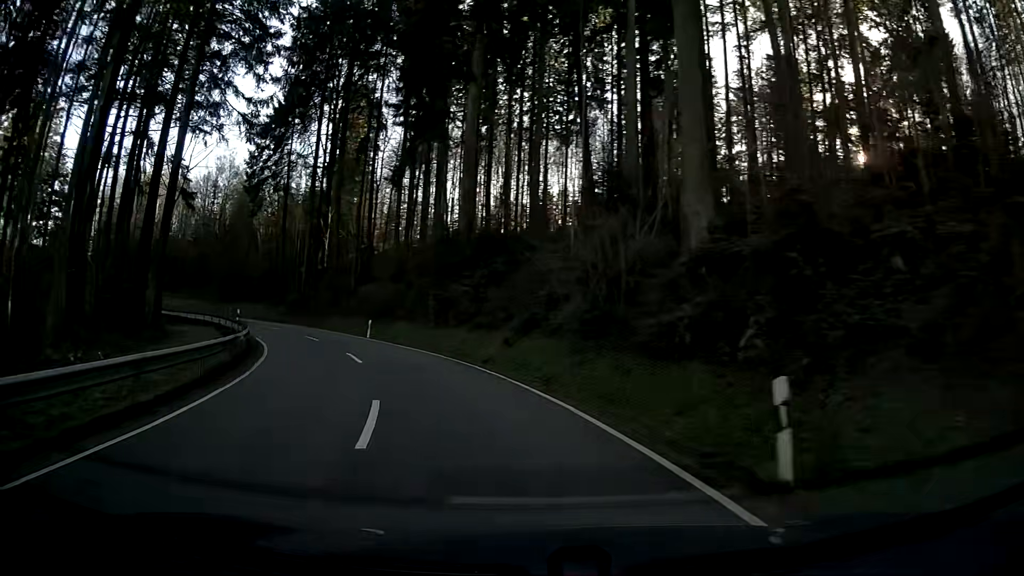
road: secondary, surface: asphalt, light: Day
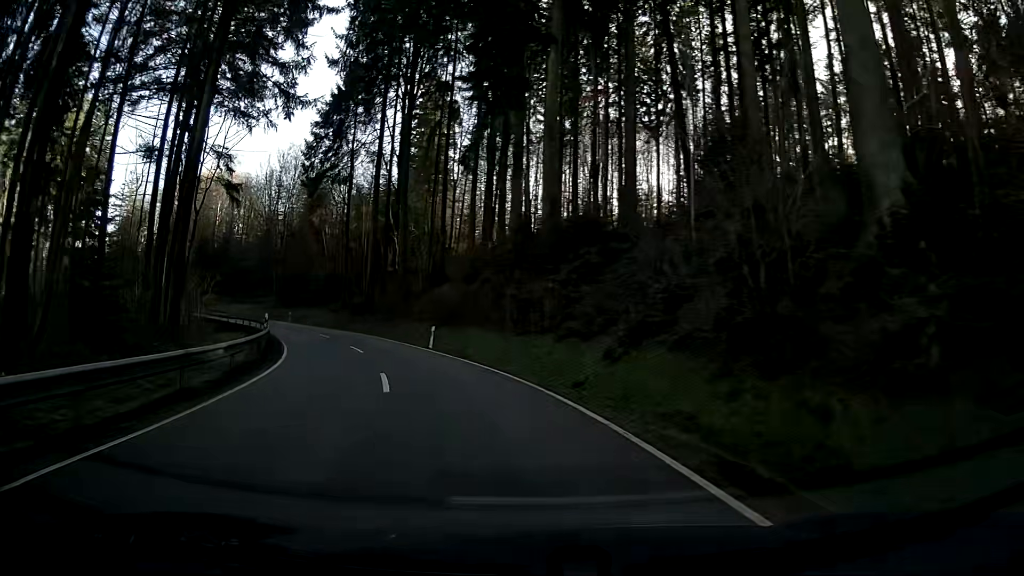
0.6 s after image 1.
(-0.4, +6.9) m; -7°
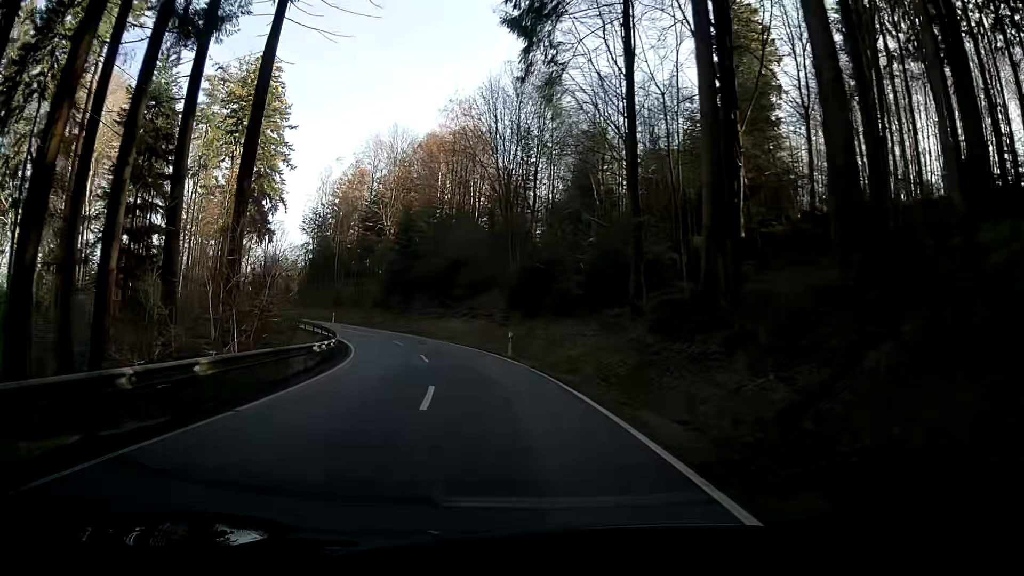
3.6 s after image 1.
(-9.6, +37.1) m; -25°
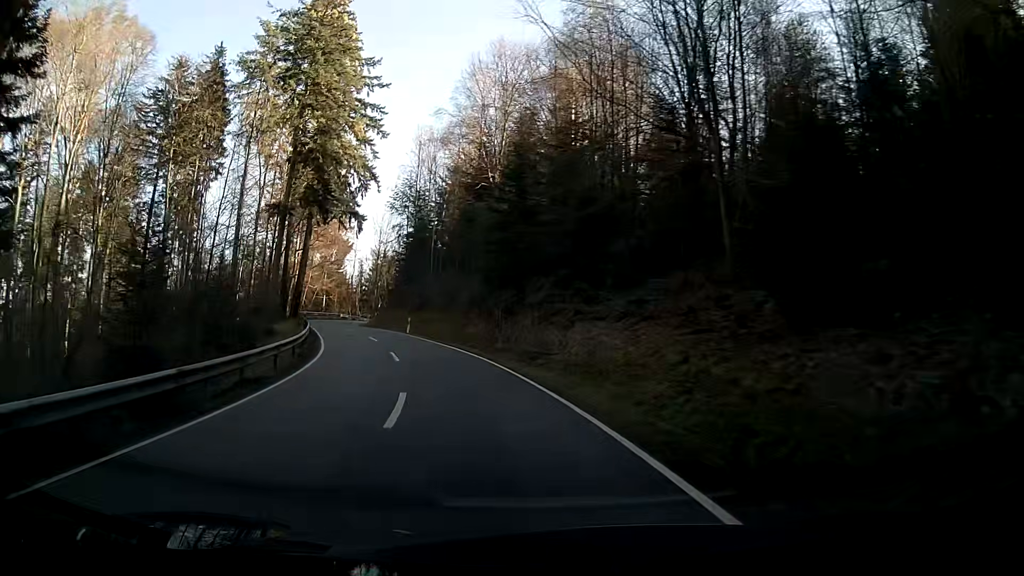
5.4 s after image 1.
(-3.1, +26.3) m; -14°
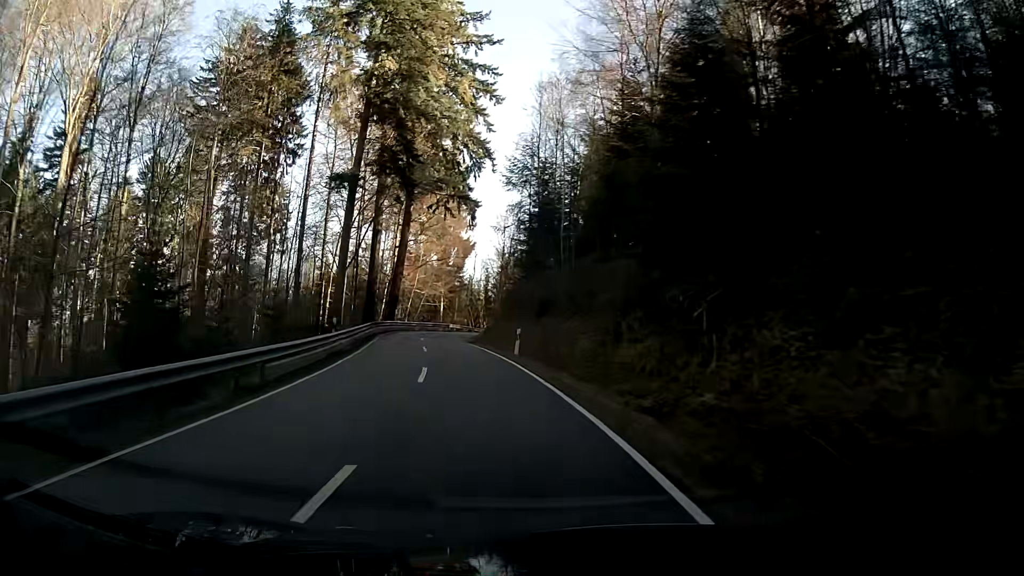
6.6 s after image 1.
(-1.8, +18.3) m; -11°
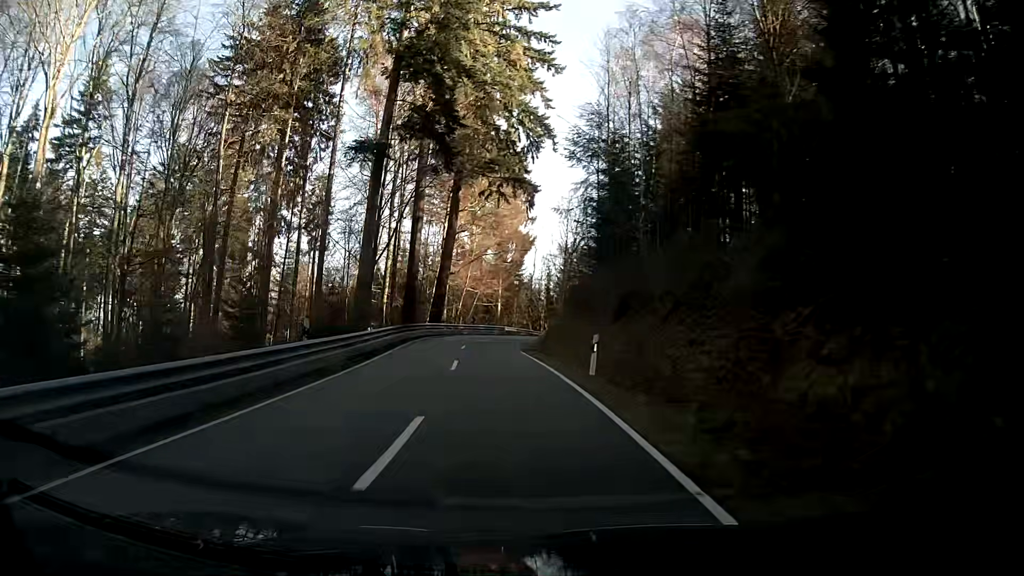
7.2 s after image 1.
(-0.4, +9.2) m; -4°
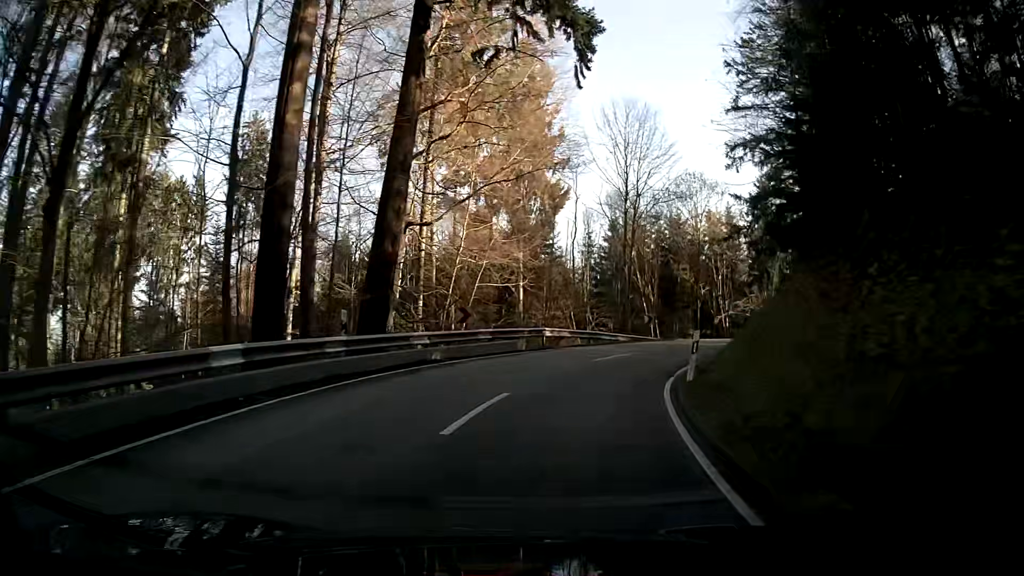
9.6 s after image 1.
(-1.1, +33.8) m; +2°
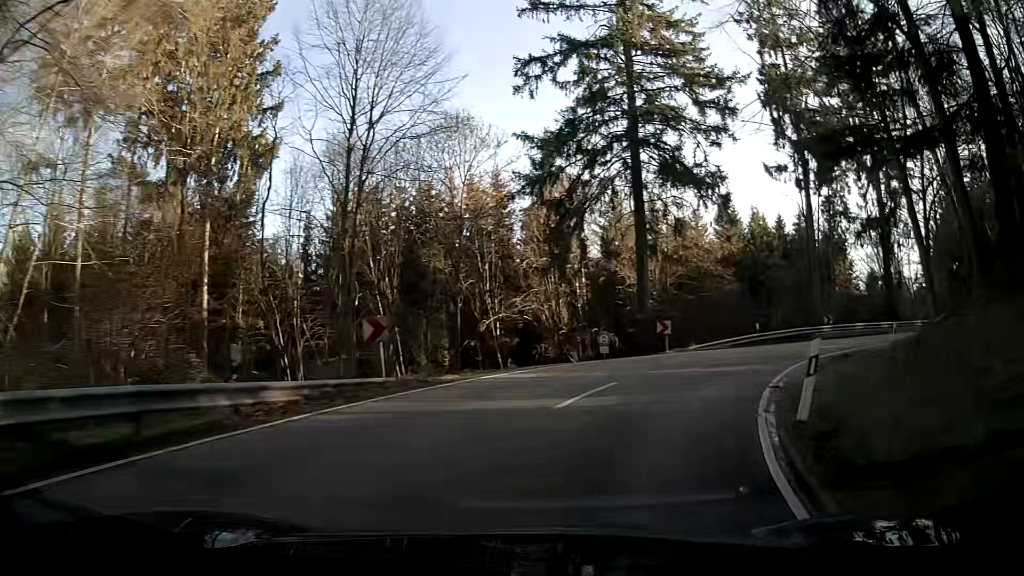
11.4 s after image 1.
(+3.6, +20.8) m; +24°
